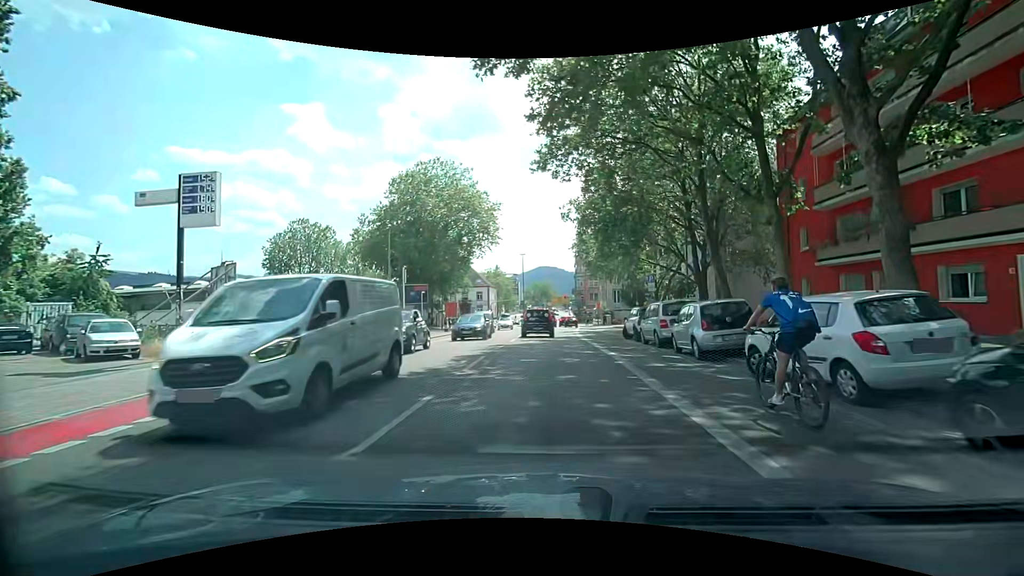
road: secondary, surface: asphalt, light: Day
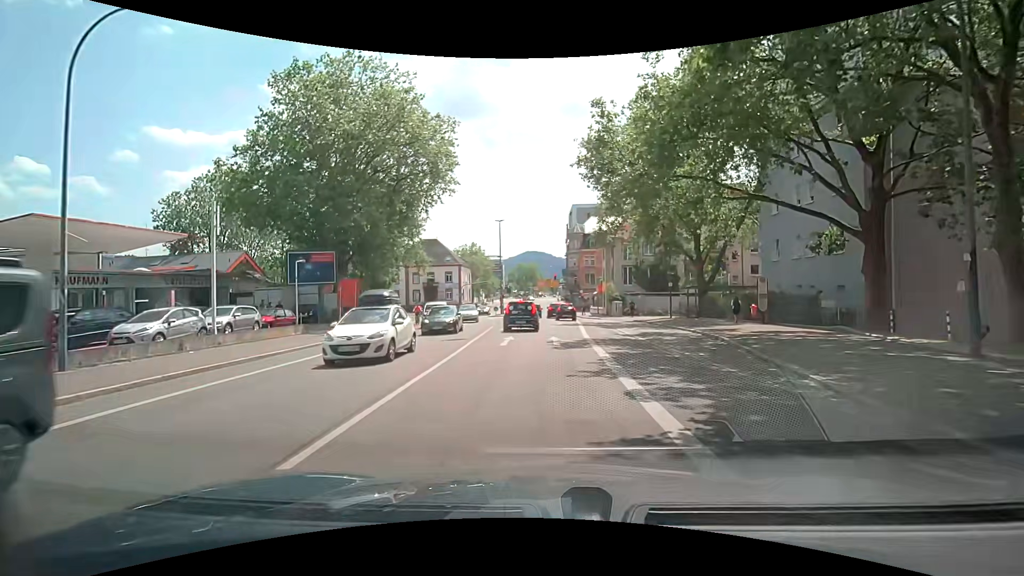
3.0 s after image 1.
(+0.7, +24.3) m; +1°
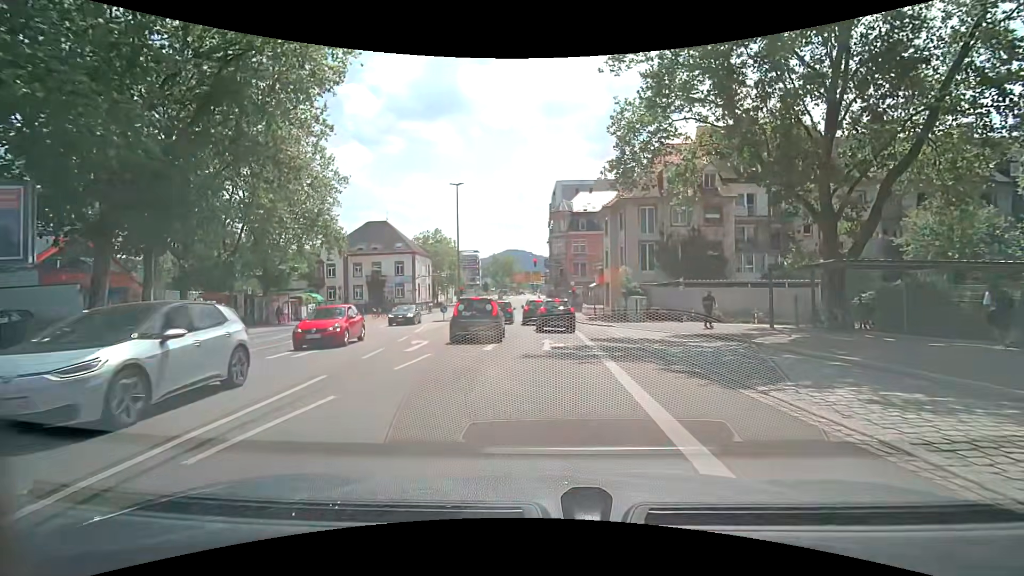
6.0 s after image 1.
(+0.4, +22.0) m; +2°
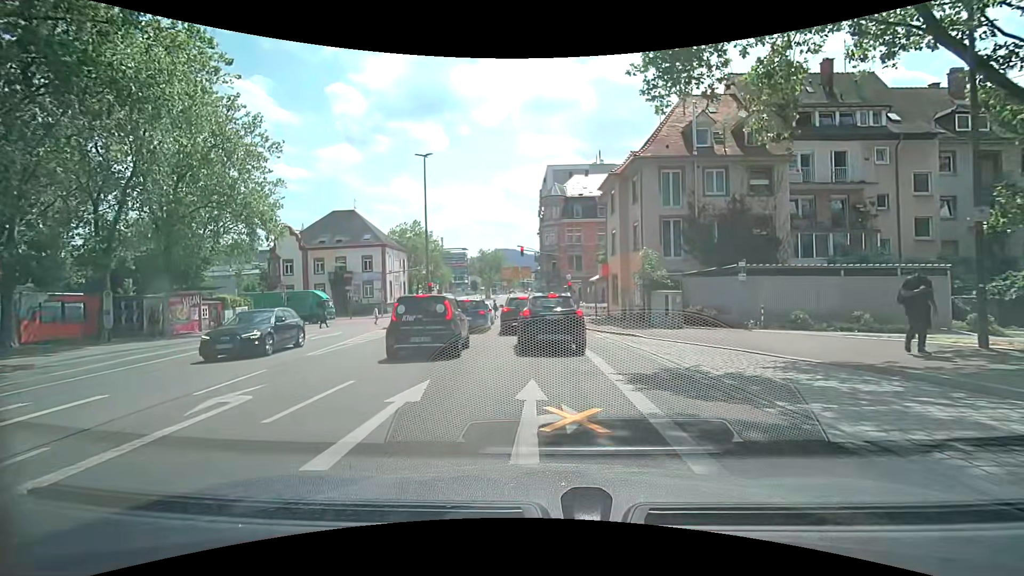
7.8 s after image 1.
(+0.1, +10.2) m; +1°
